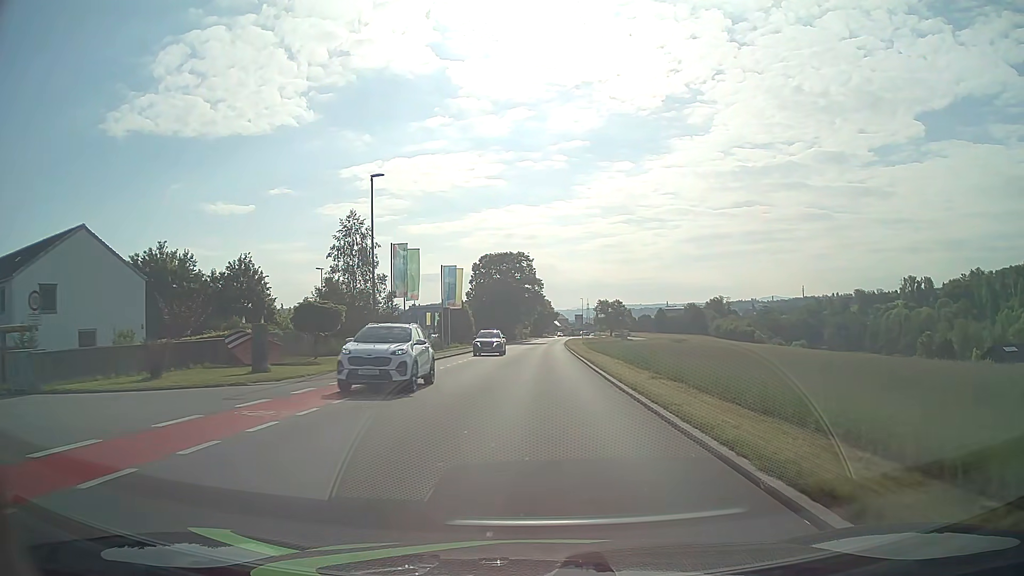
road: tertiary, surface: asphalt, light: Day
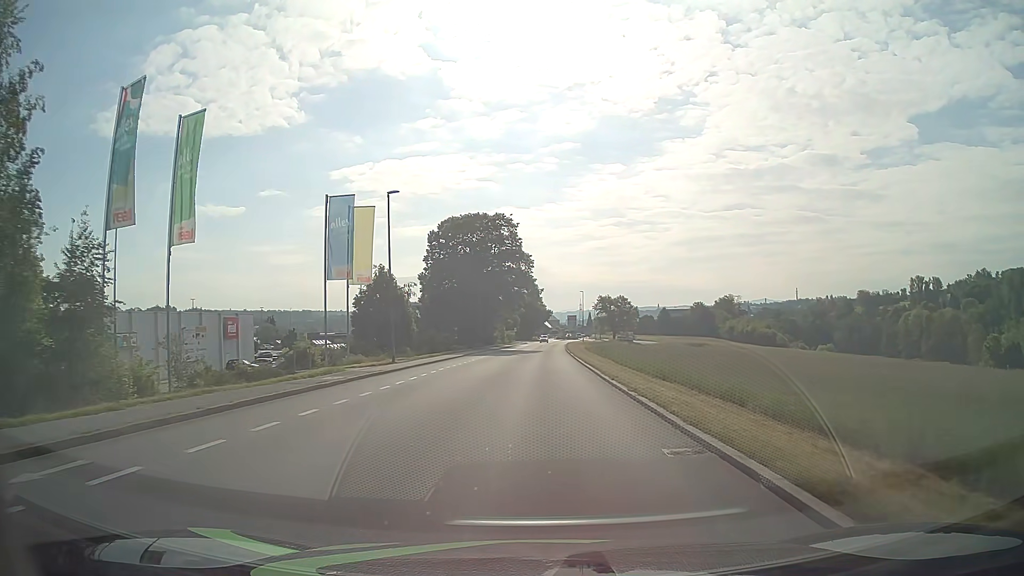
(+0.2, +38.0) m; +1°
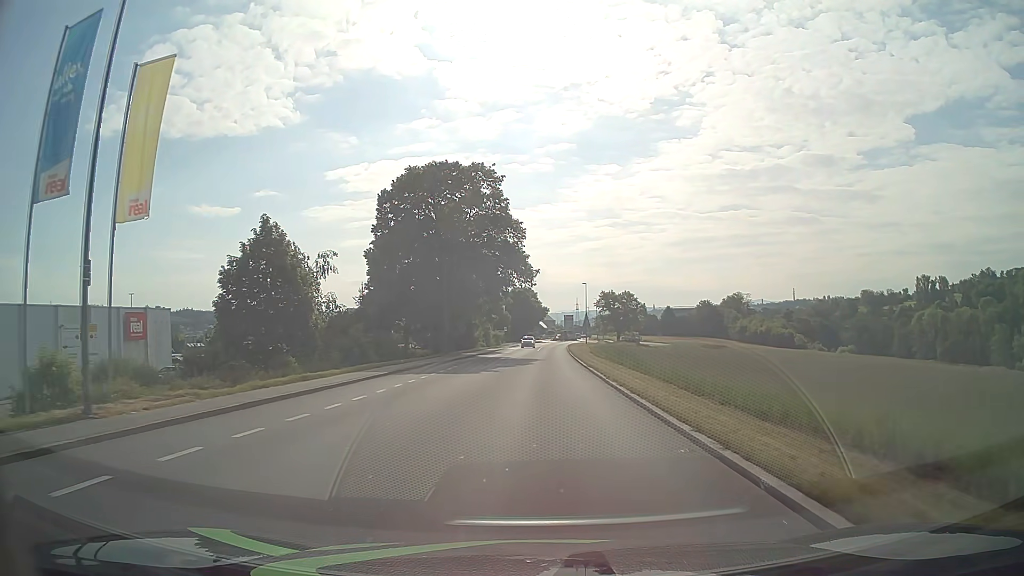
(+0.1, +22.7) m; 0°
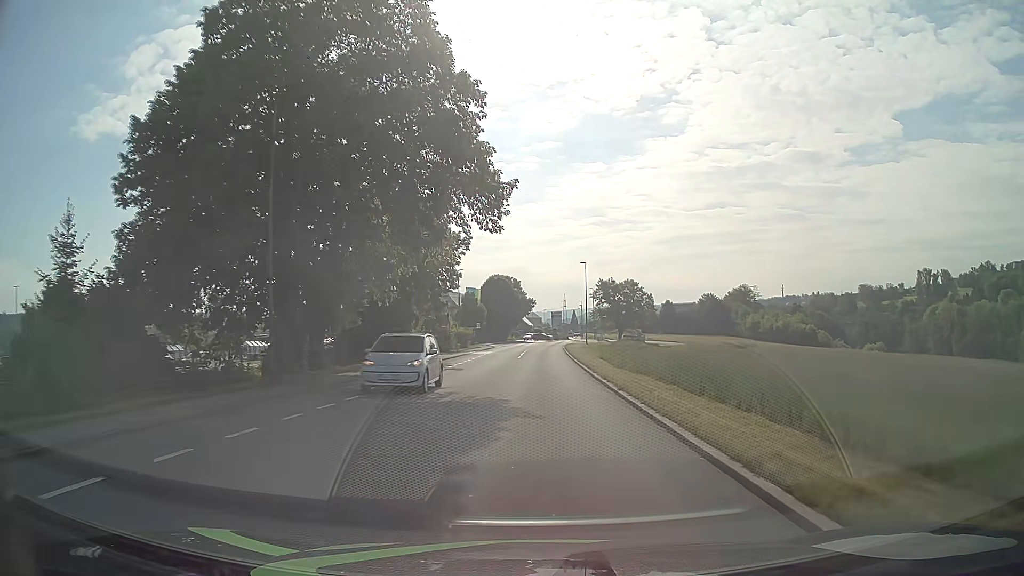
(+0.3, +30.2) m; +1°
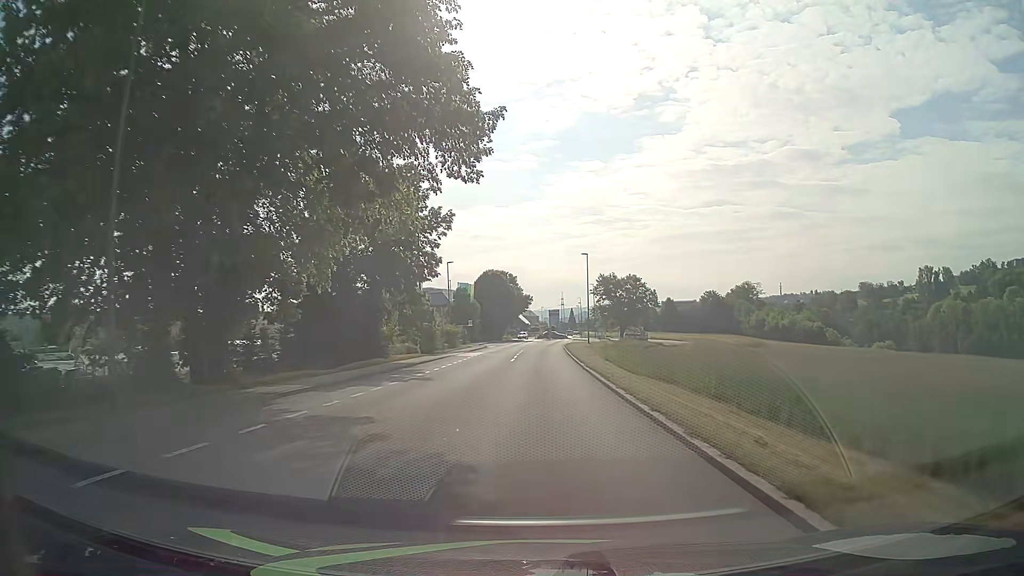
(0.0, +7.5) m; 0°
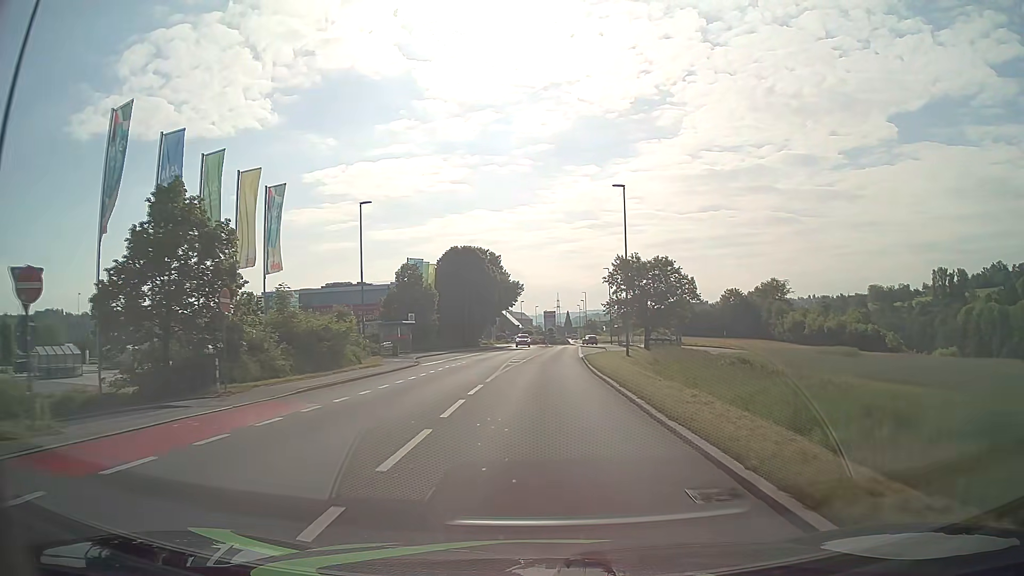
(+0.2, +37.5) m; +1°
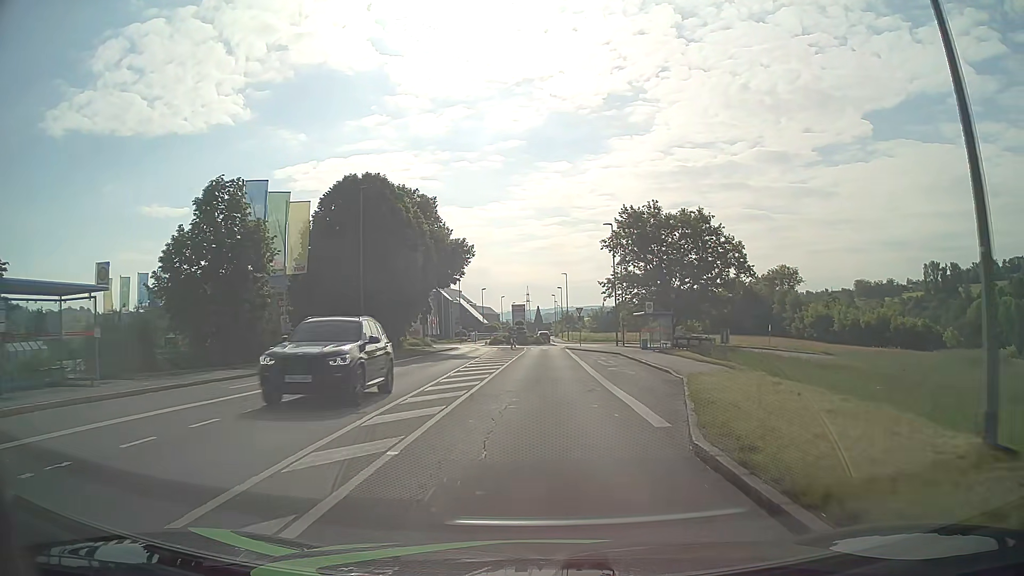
(+0.6, +34.6) m; +2°
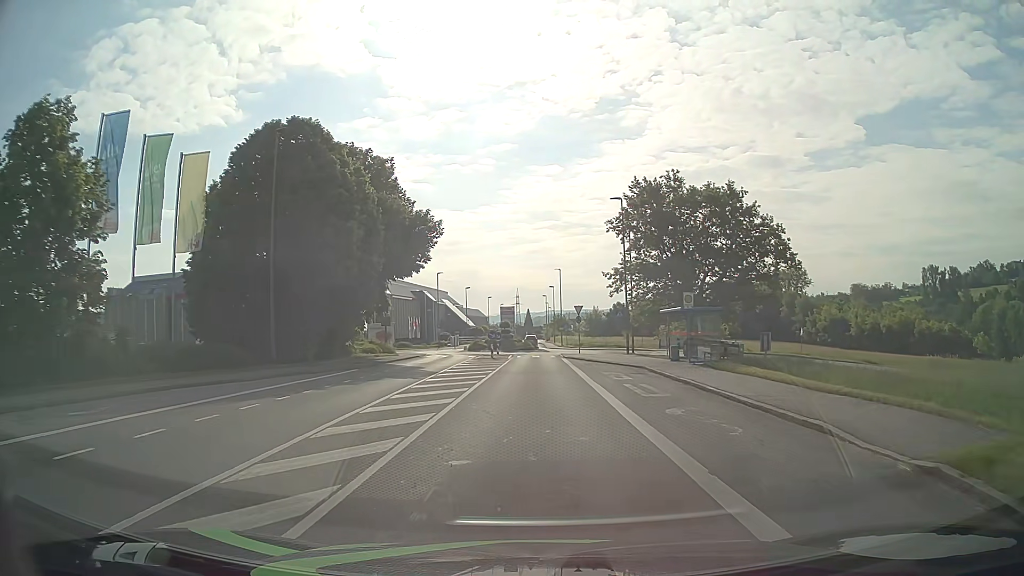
(+0.1, +12.7) m; +1°
(0, +10) (0, +20) (0, +30) (0, +40) (0, +50) (+2, +59) (+5, +69) (+1, +78) (-1, +88) (-1, +98) m
